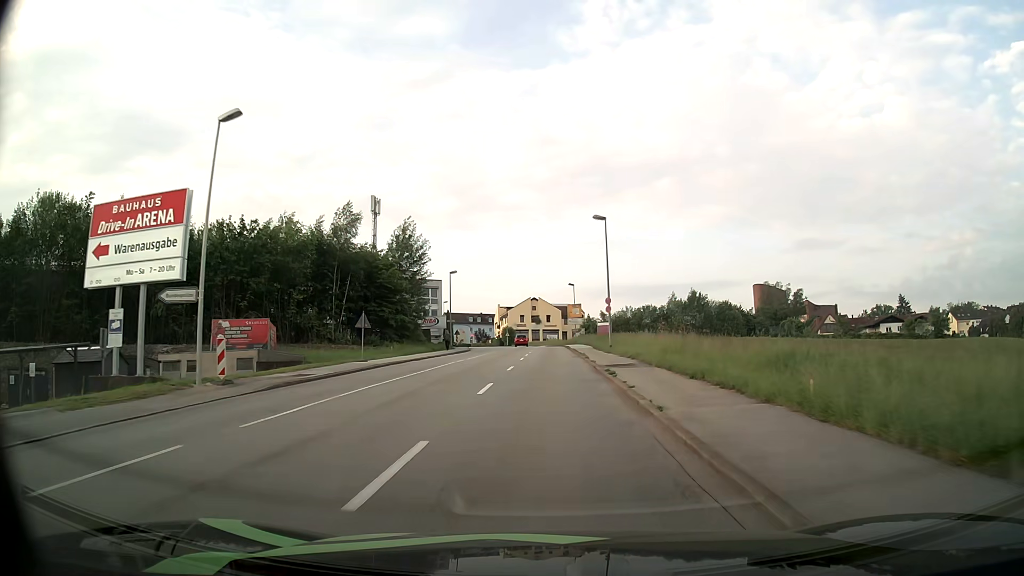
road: tertiary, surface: asphalt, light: Day
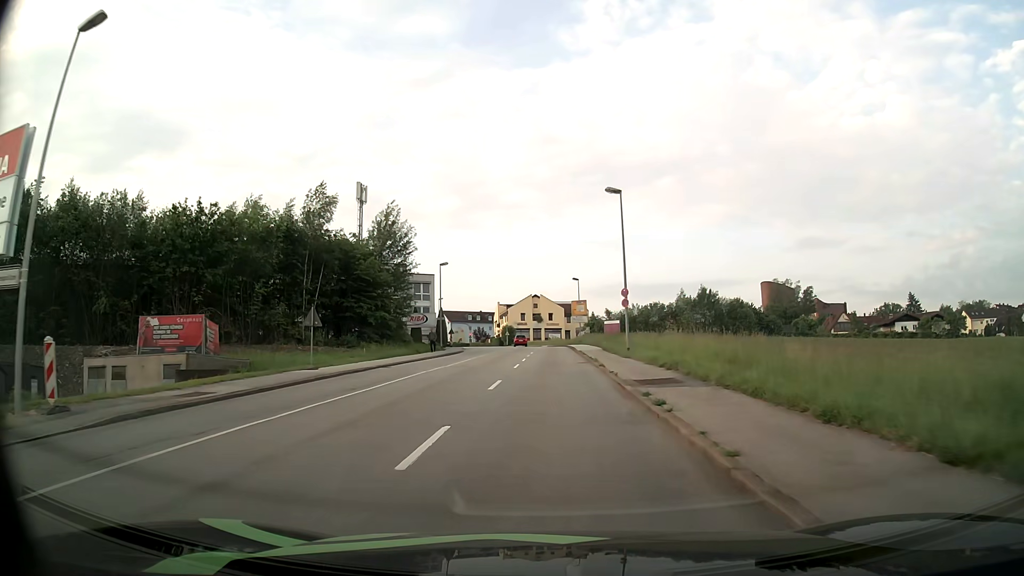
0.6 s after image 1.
(0.0, +7.3) m; 0°
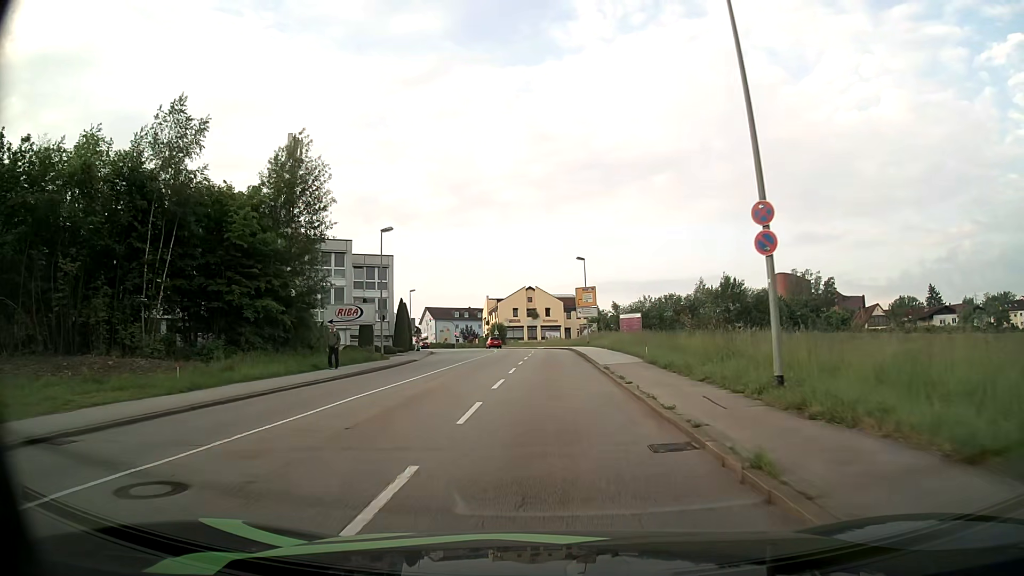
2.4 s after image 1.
(0.0, +21.3) m; 0°
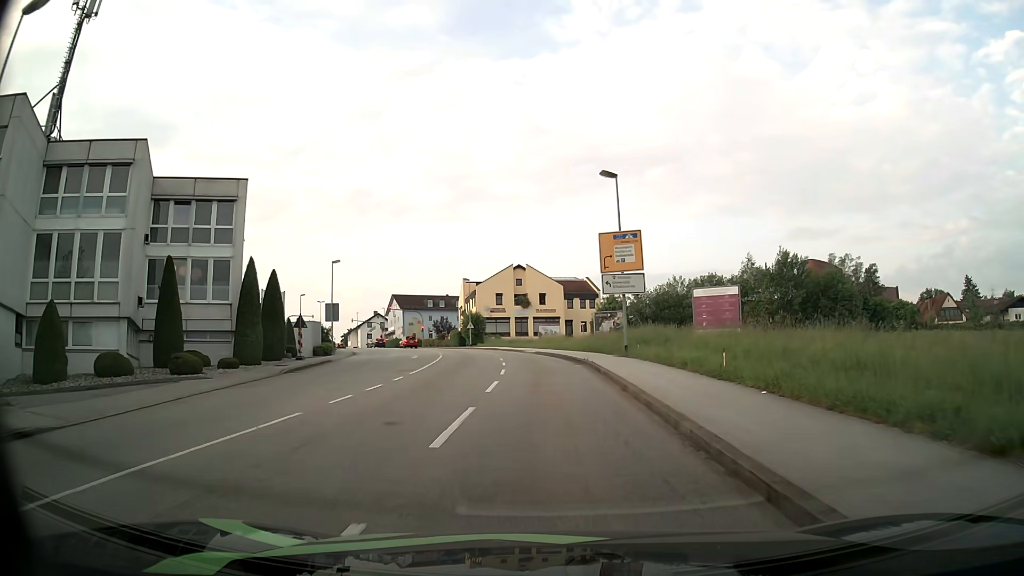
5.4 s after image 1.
(0.0, +32.4) m; 0°
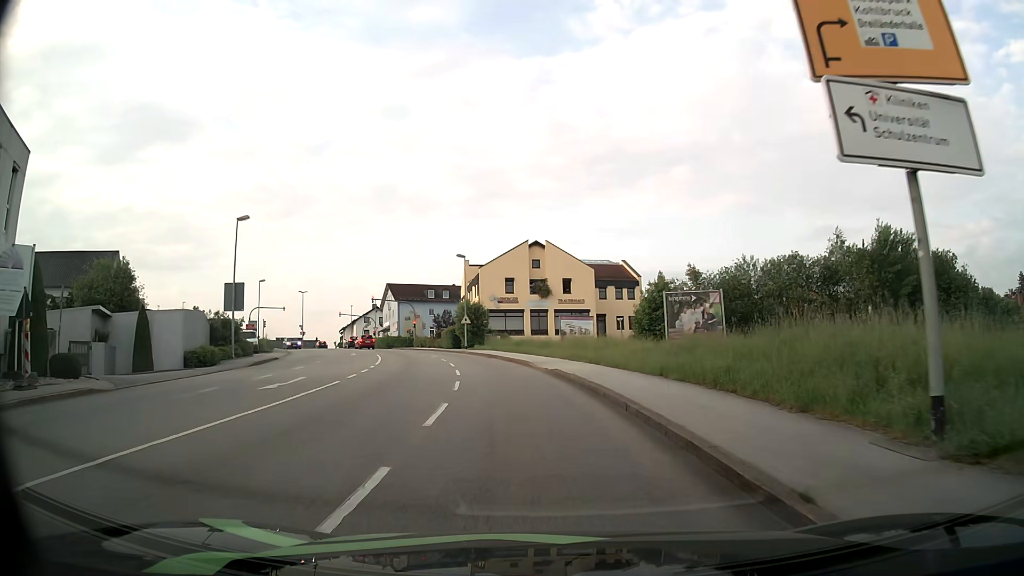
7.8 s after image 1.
(-0.1, +23.2) m; -2°
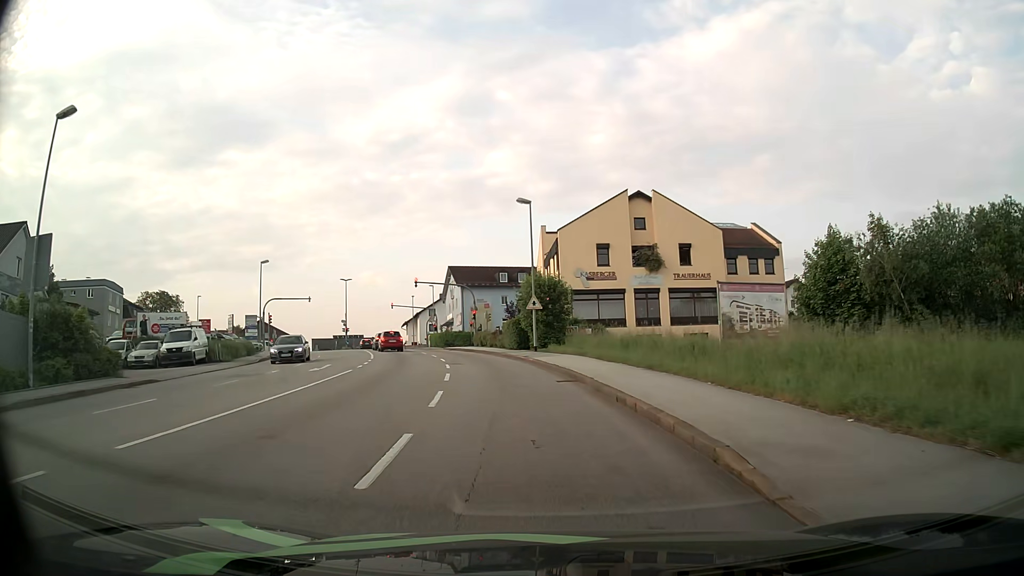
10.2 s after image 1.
(-1.4, +22.6) m; -7°
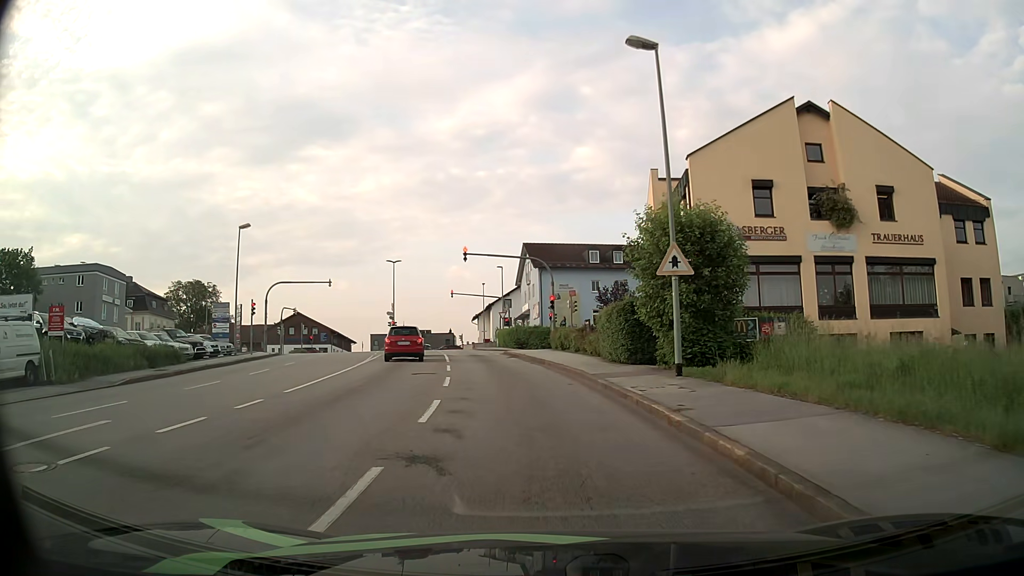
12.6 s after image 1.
(-1.5, +20.3) m; -8°
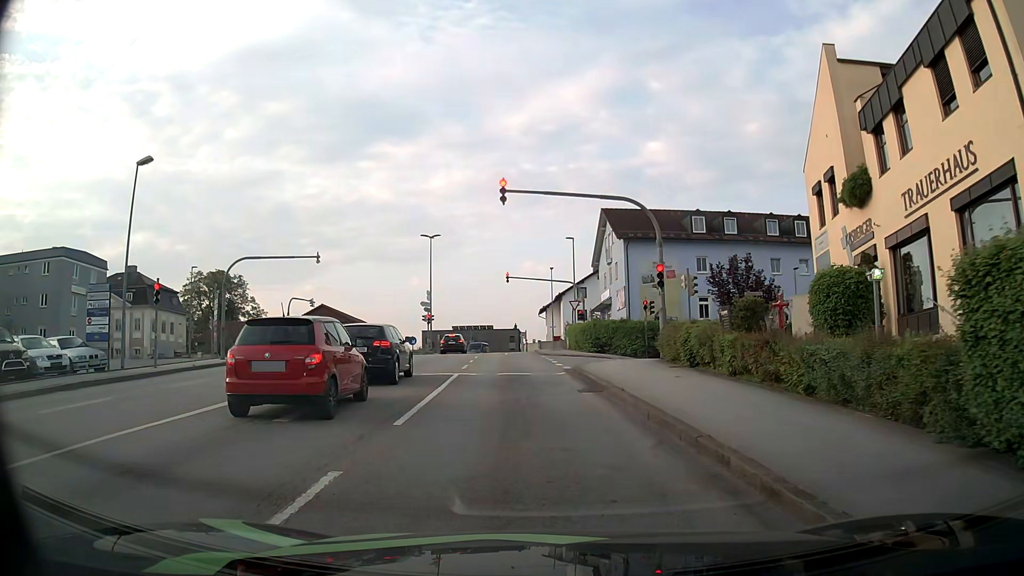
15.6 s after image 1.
(-1.0, +18.6) m; -6°
(-1, +10) (-1, +20) (-2, +30) (-3, +40) (-4, +50) (-3, +60) (+4, +66) (+14, +68) (+24, +69) (+34, +70) m
